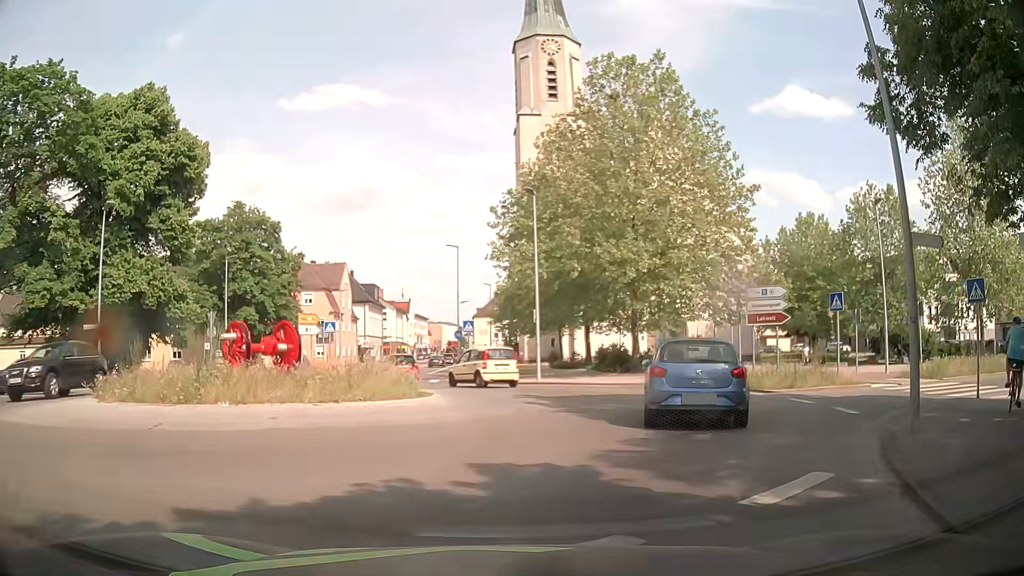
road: secondary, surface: asphalt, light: Day
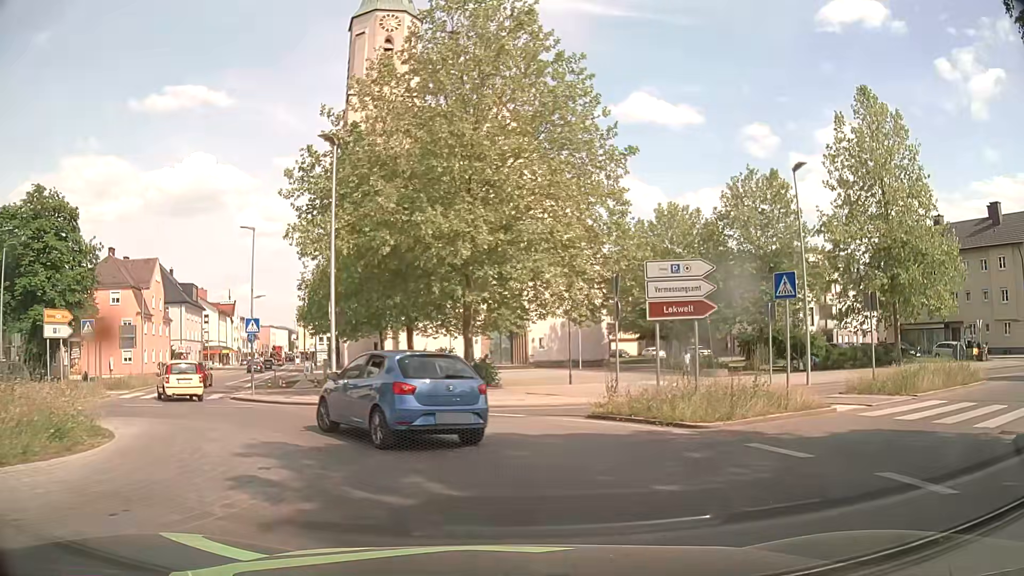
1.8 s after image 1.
(+1.1, +8.2) m; +15°
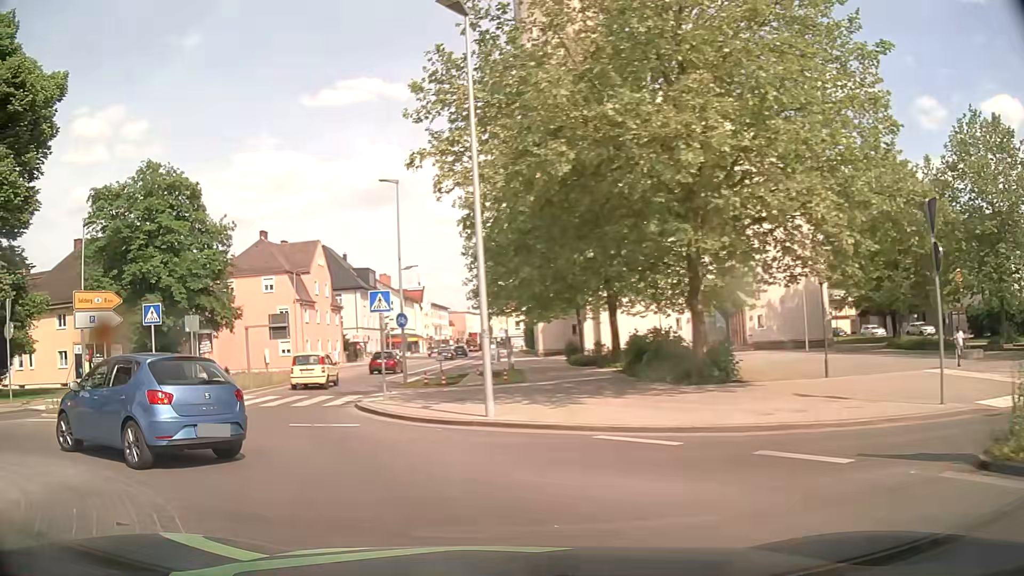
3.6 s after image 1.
(-0.6, +8.4) m; -16°
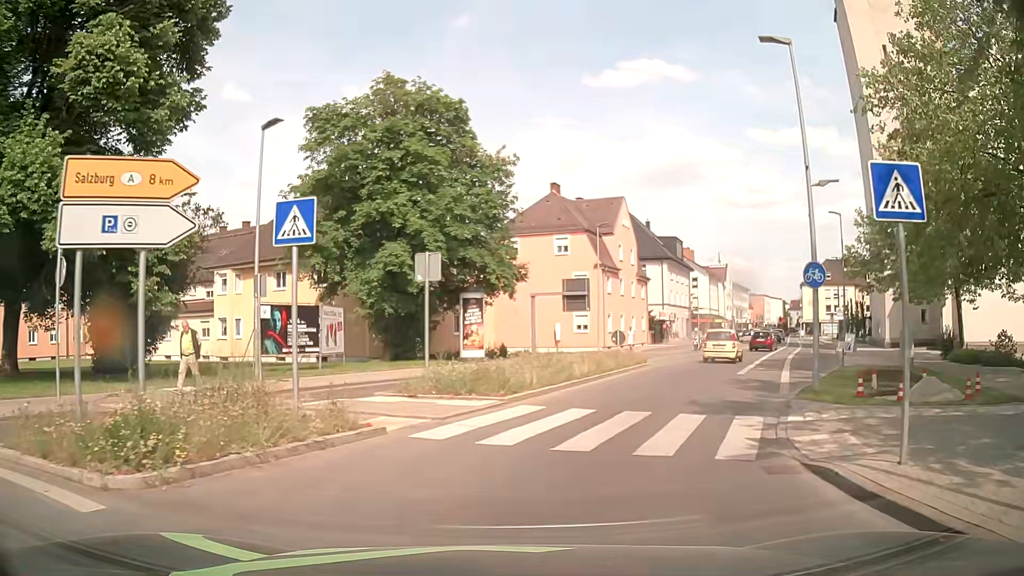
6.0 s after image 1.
(-4.0, +11.6) m; -25°
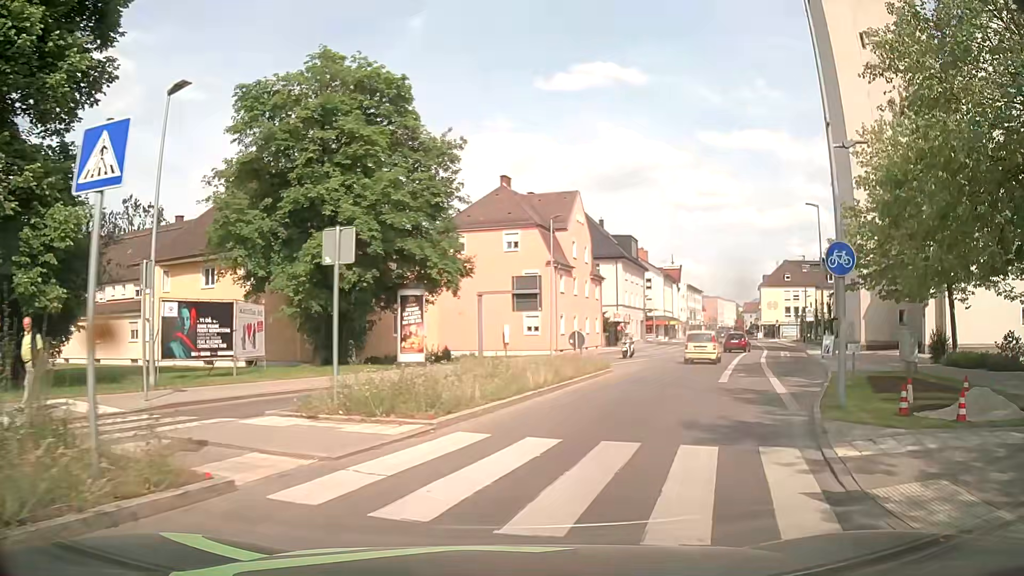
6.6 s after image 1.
(+0.1, +3.6) m; +3°
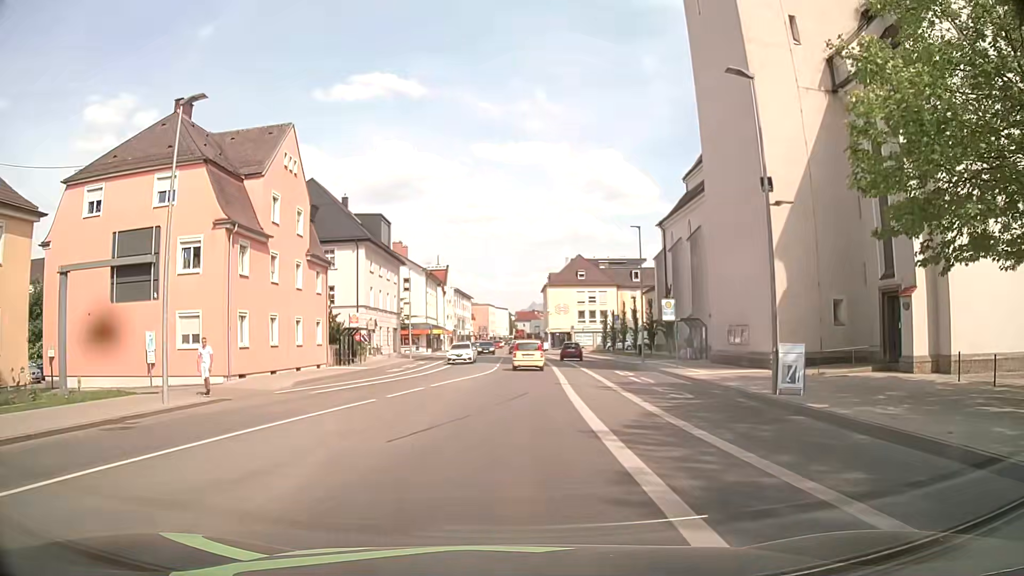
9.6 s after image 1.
(+5.3, +20.8) m; +21°
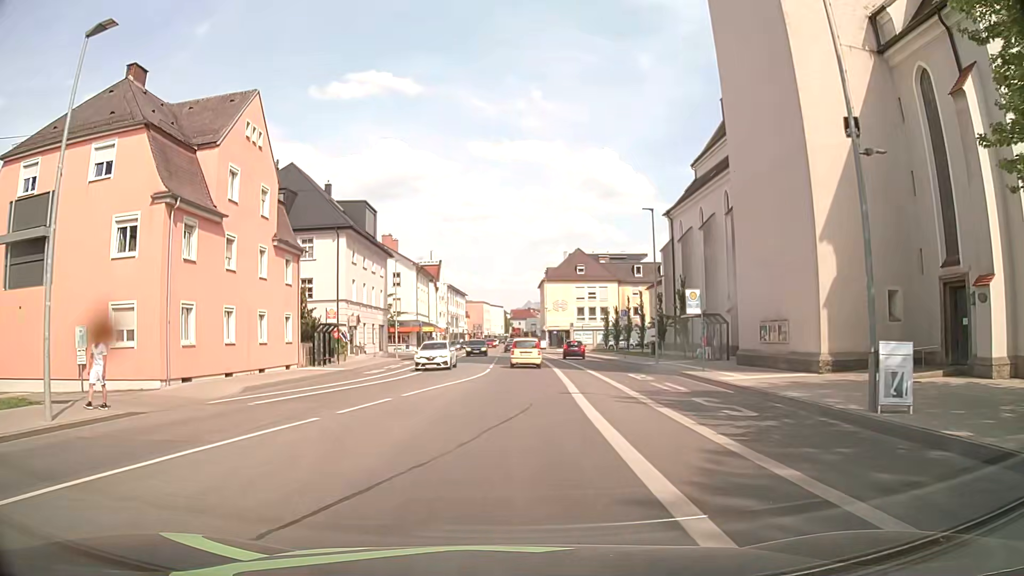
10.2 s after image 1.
(0.0, +5.1) m; 0°
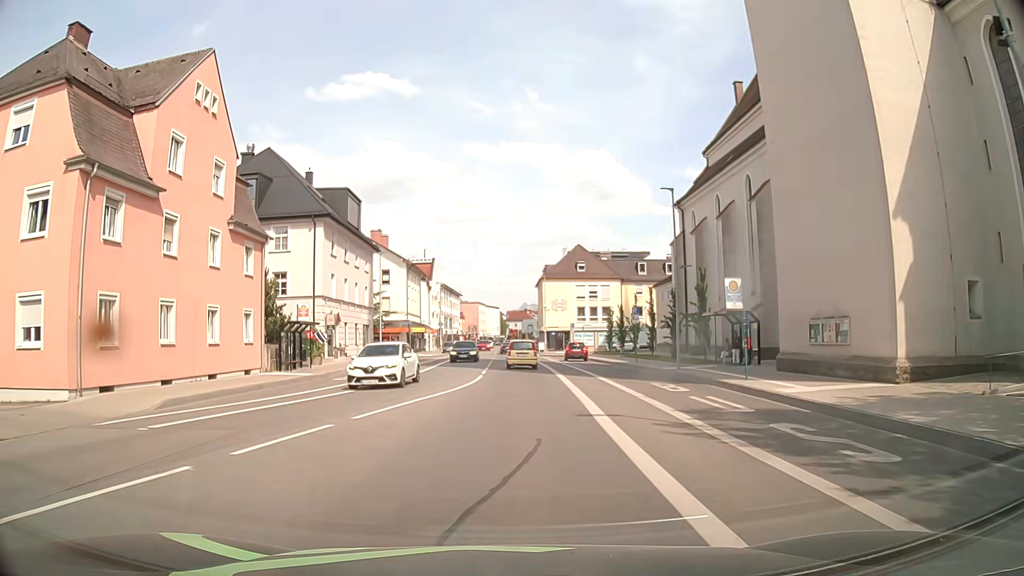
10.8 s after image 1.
(+0.1, +5.4) m; +1°
(0, +10) (0, +20) (+1, +30) (+1, +40) (+1, +50) (+1, +60) (+1, +70) (+1, +80) (0, +90) (0, +100) m
